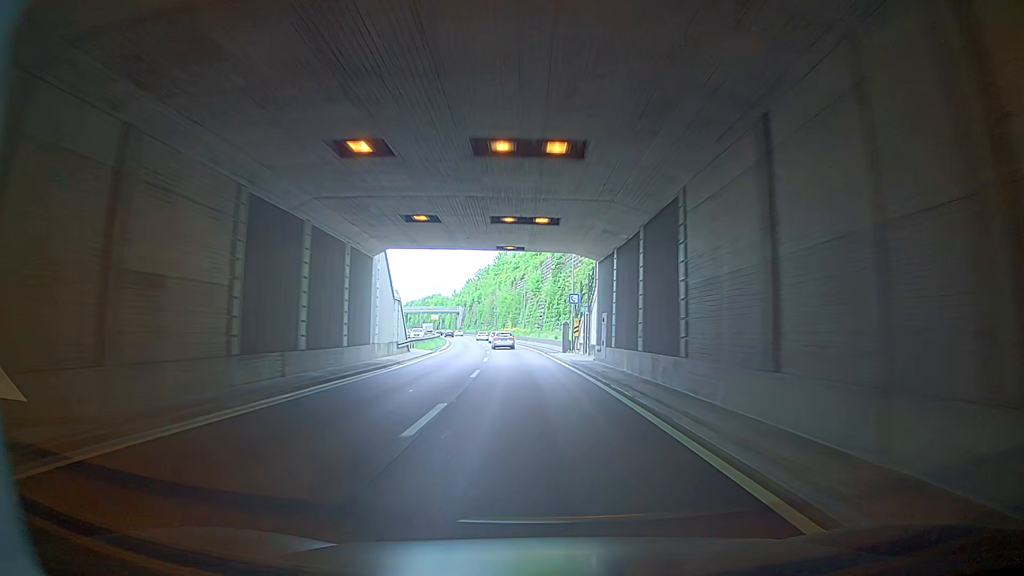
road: trunk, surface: asphalt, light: Day
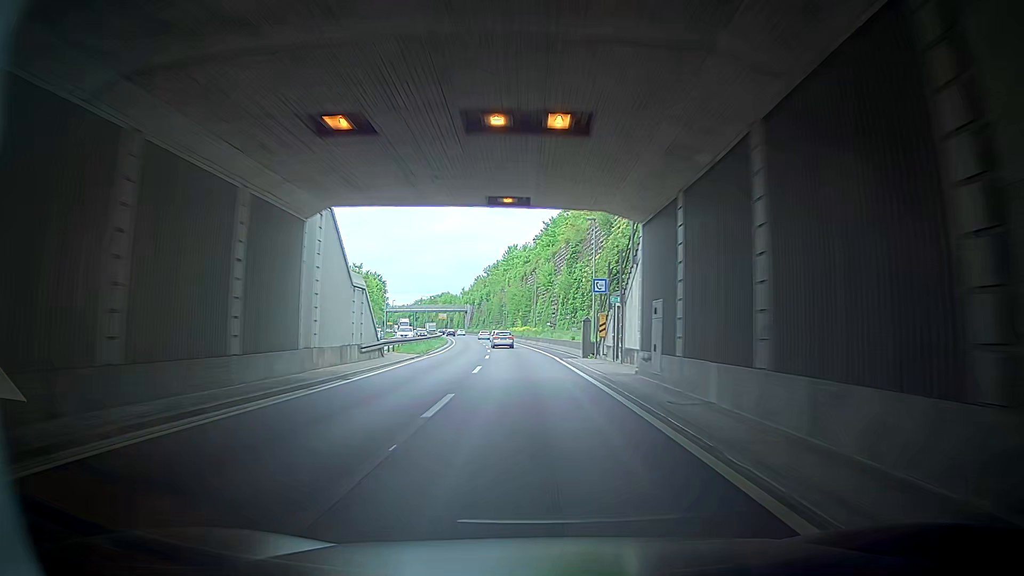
(+0.3, +10.1) m; +3°
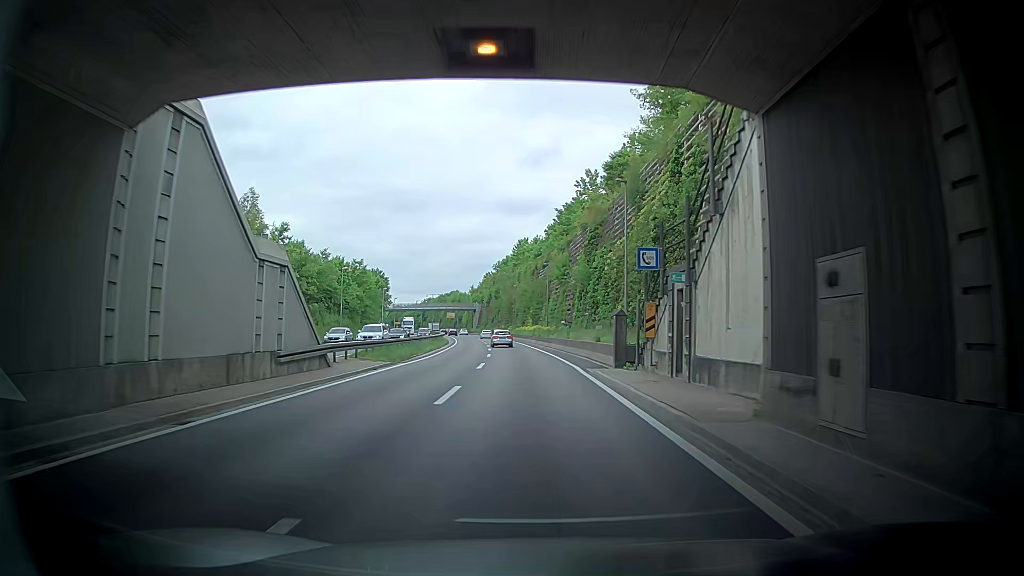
(0.0, +10.1) m; -1°
